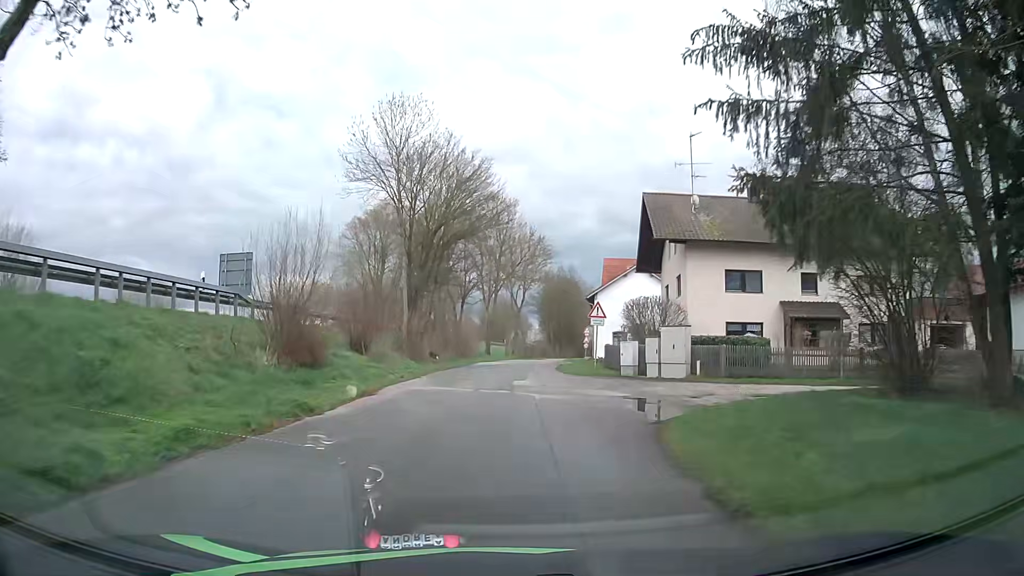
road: unclassified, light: Day
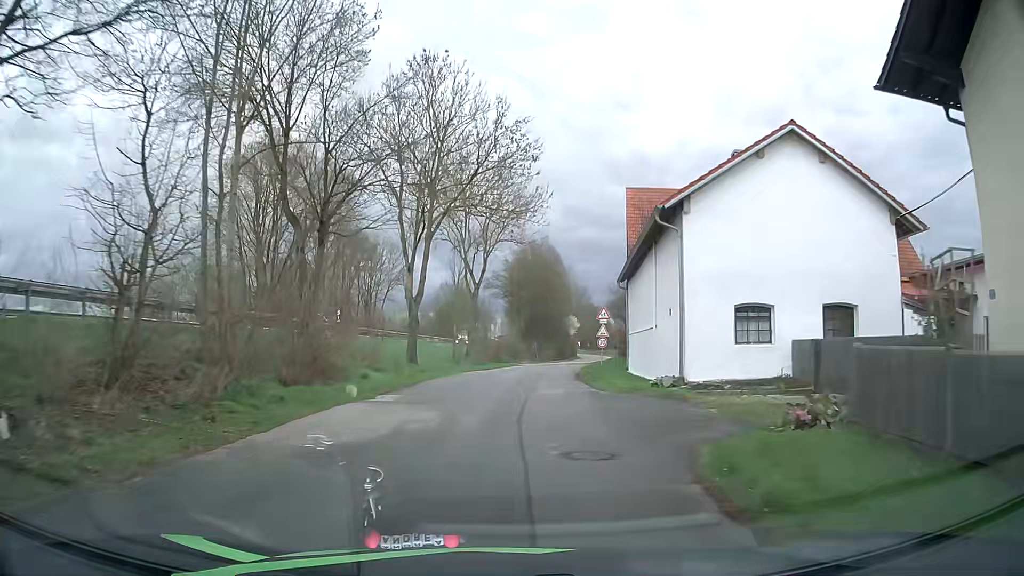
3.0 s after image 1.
(+0.7, +33.8) m; +2°
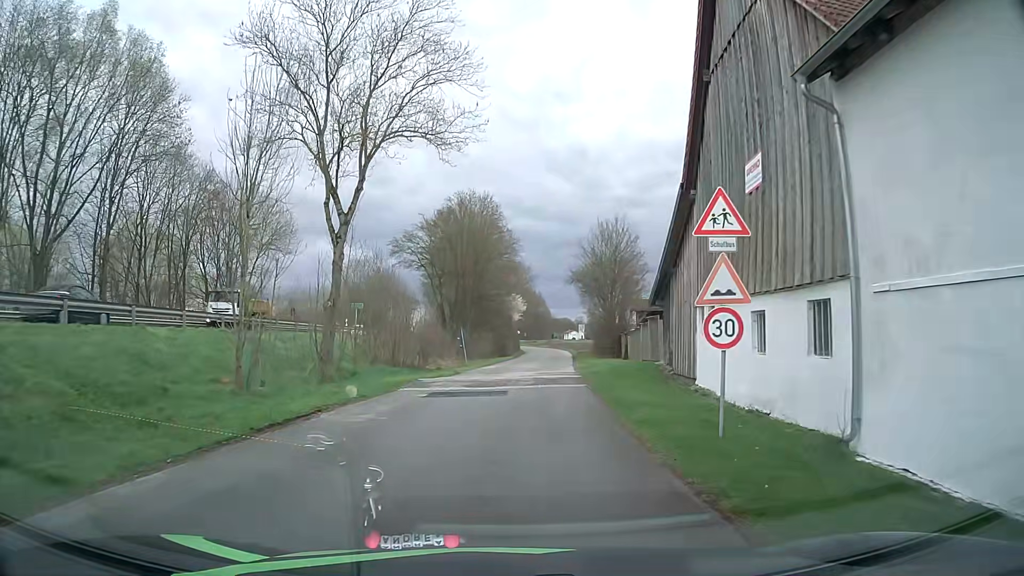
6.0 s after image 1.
(+1.9, +28.7) m; +7°
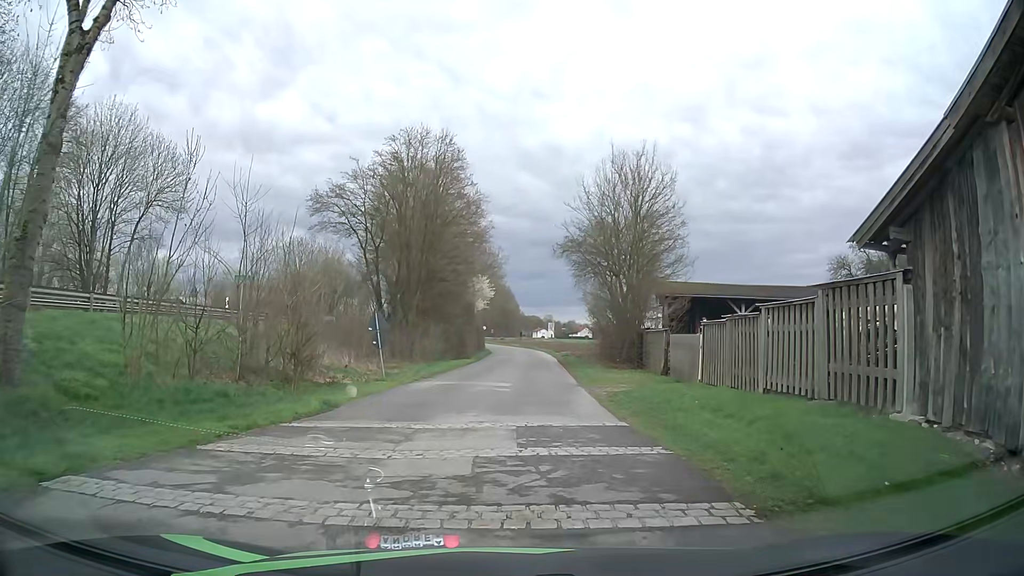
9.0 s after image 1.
(+0.4, +18.1) m; +3°
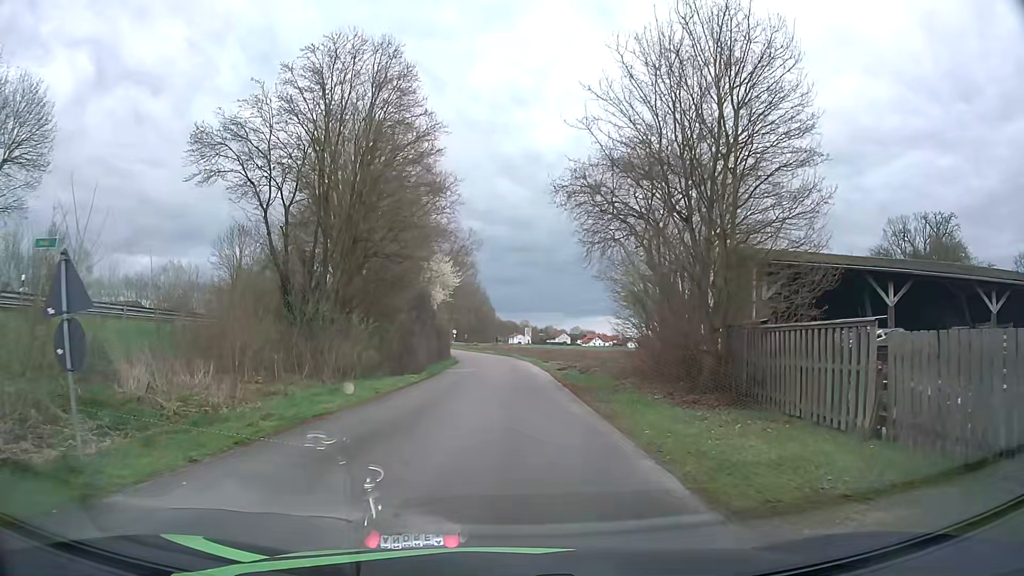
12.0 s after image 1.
(+0.2, +16.4) m; +1°
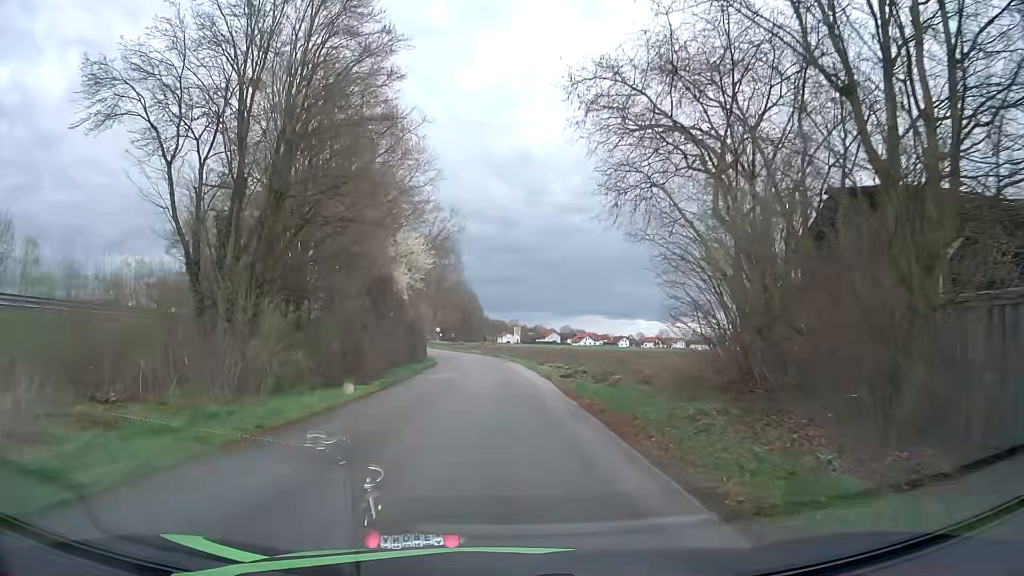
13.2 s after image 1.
(+0.1, +9.1) m; +1°
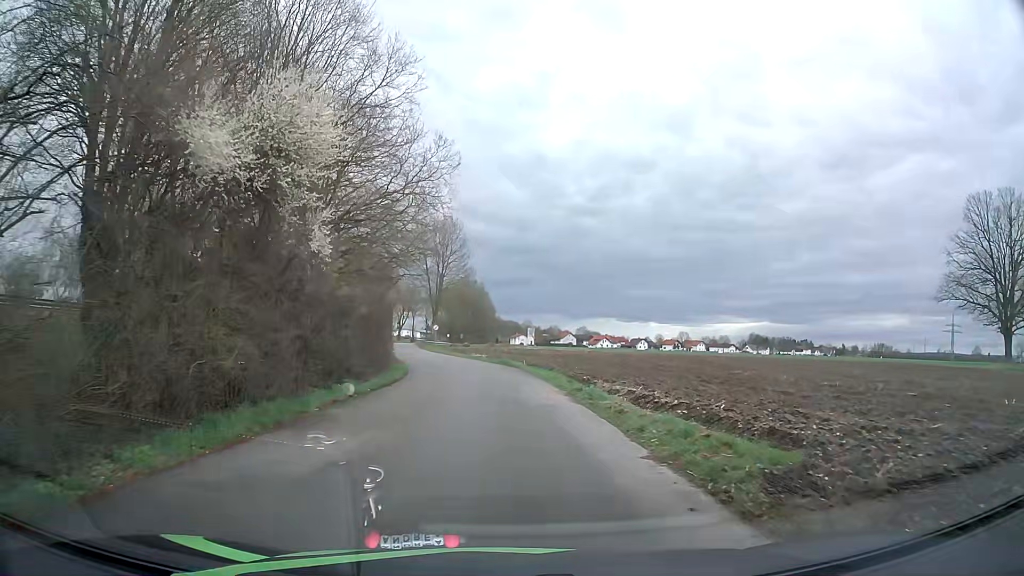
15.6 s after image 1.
(-0.1, +19.5) m; -2°
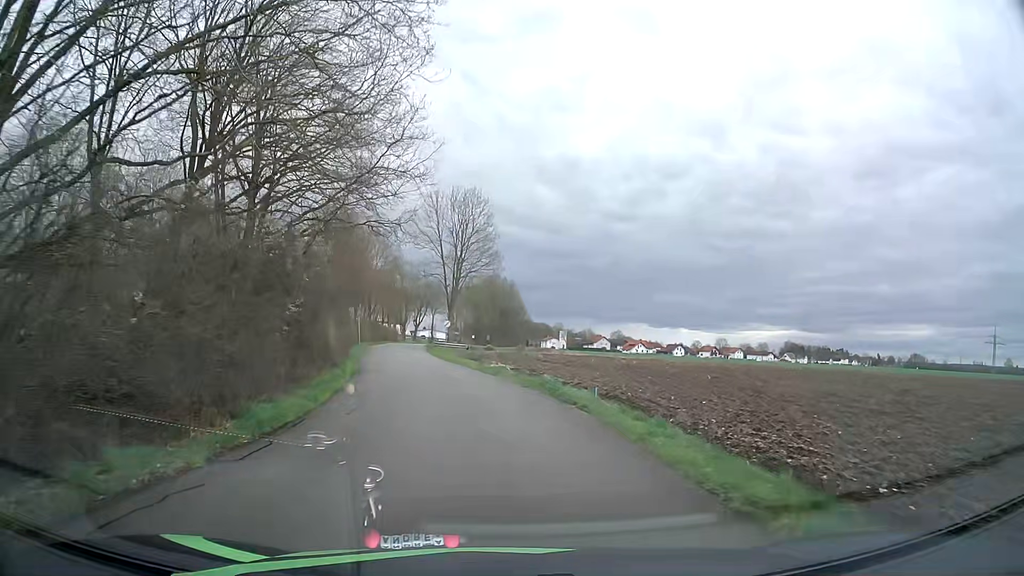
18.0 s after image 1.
(0.0, +20.4) m; -1°
(0, +10) (-1, +20) (-3, +30) (-4, +40) (-6, +49) (-8, +59) (-10, +69) (-11, +79) (-12, +89) (-13, +99) m
